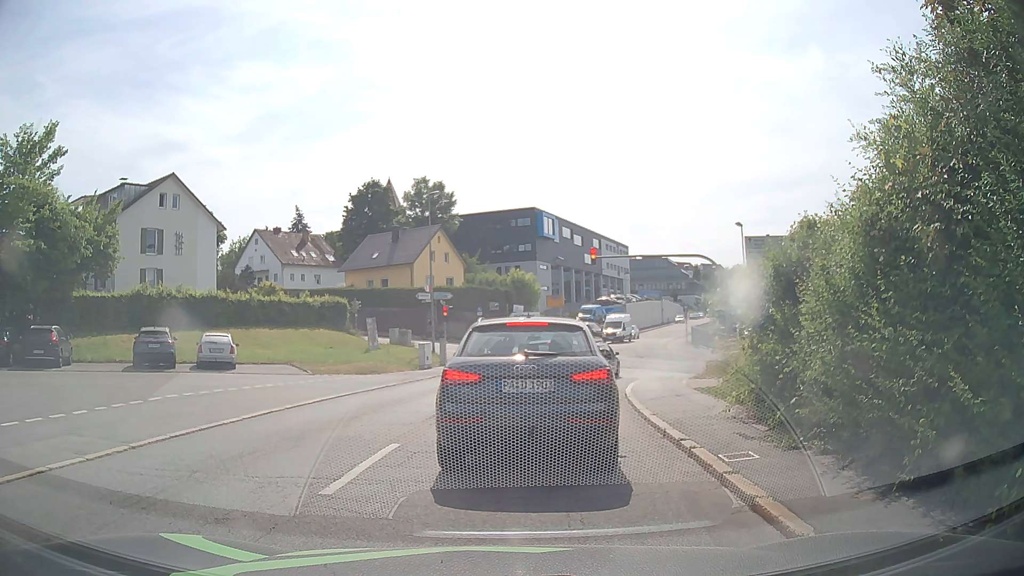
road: residential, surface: asphalt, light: Day
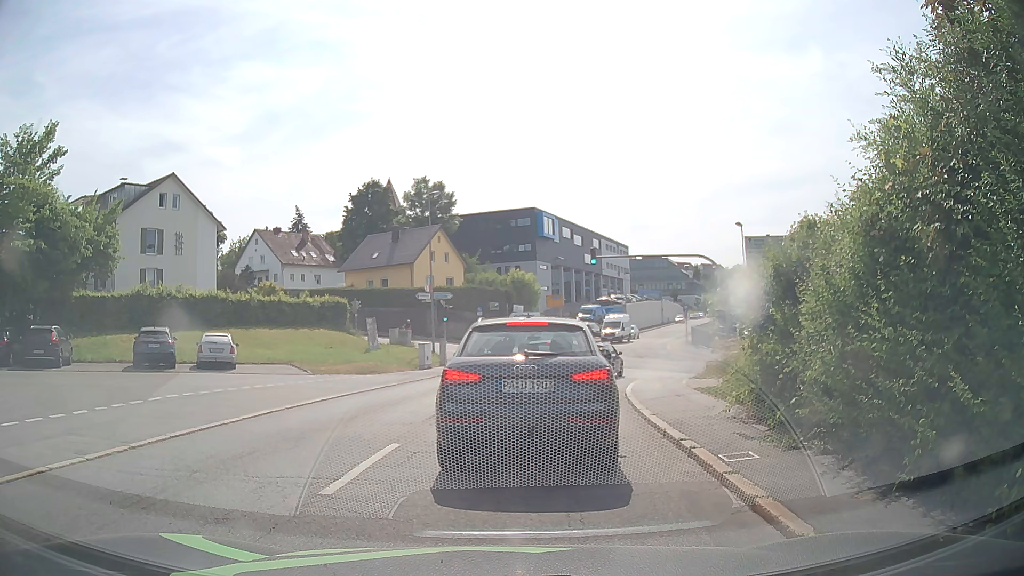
(0.0, 0.0) m; 0°
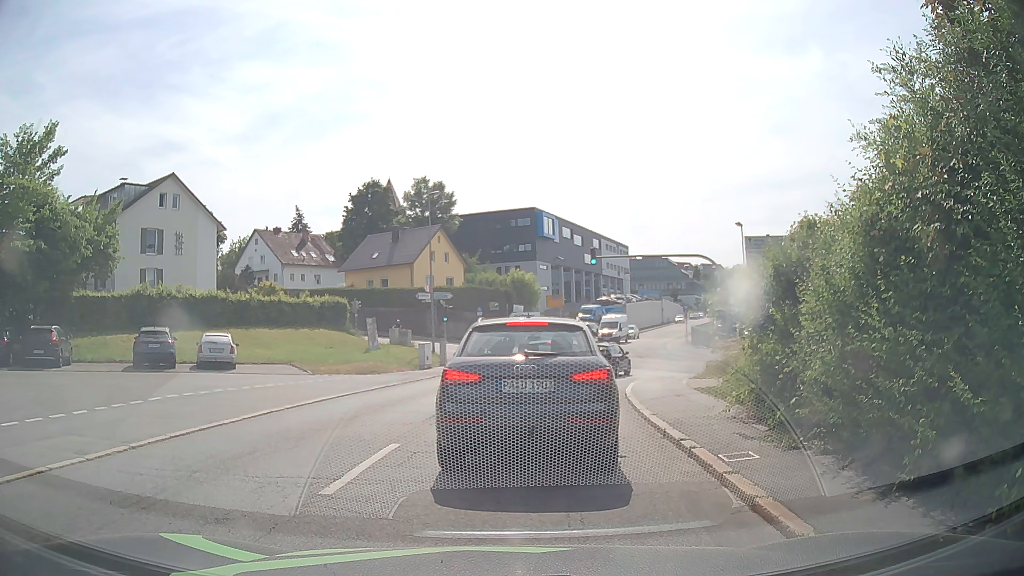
(0.0, 0.0) m; 0°
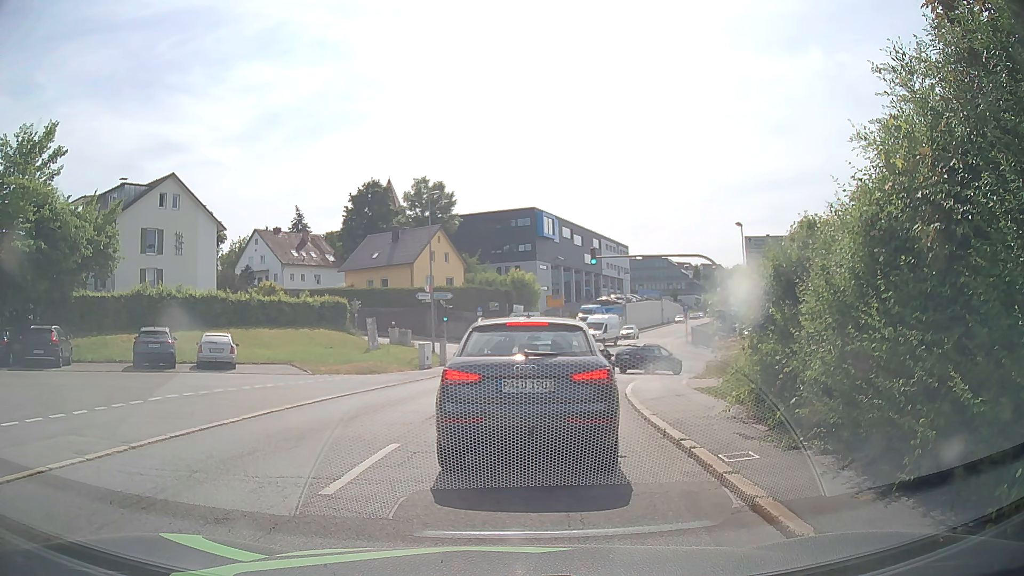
(0.0, 0.0) m; 0°
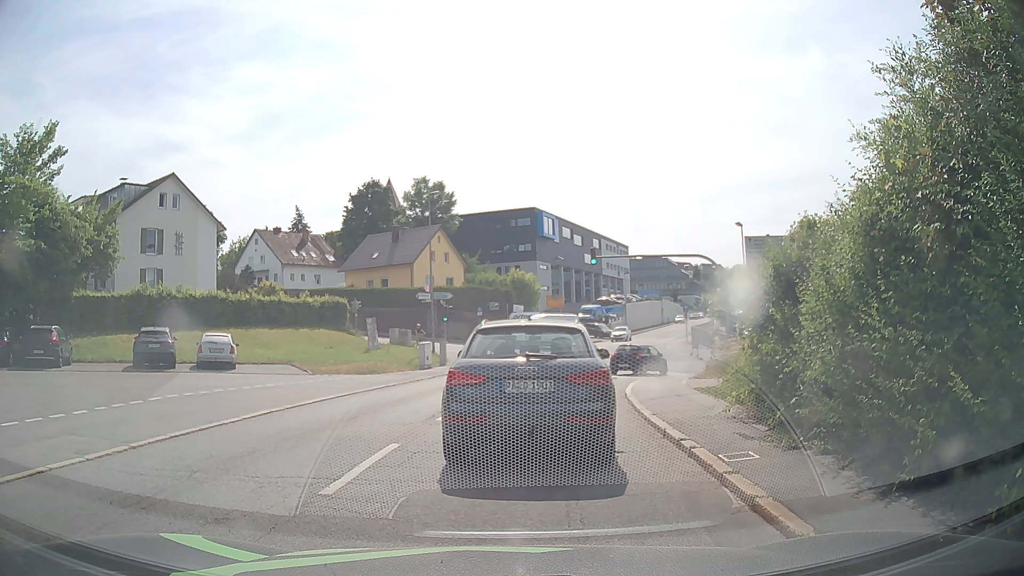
(0.0, 0.0) m; 0°
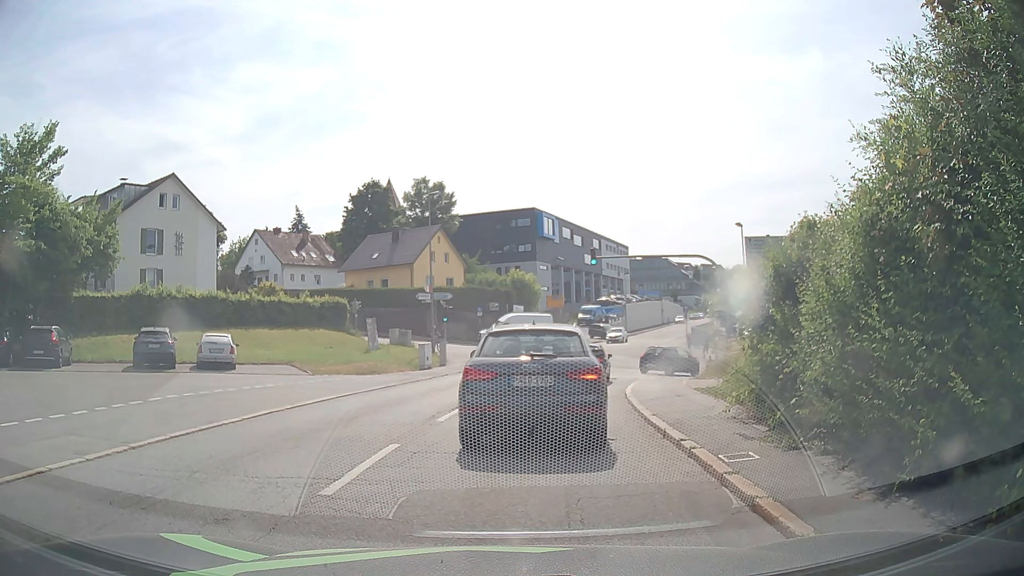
(0.0, 0.0) m; 0°
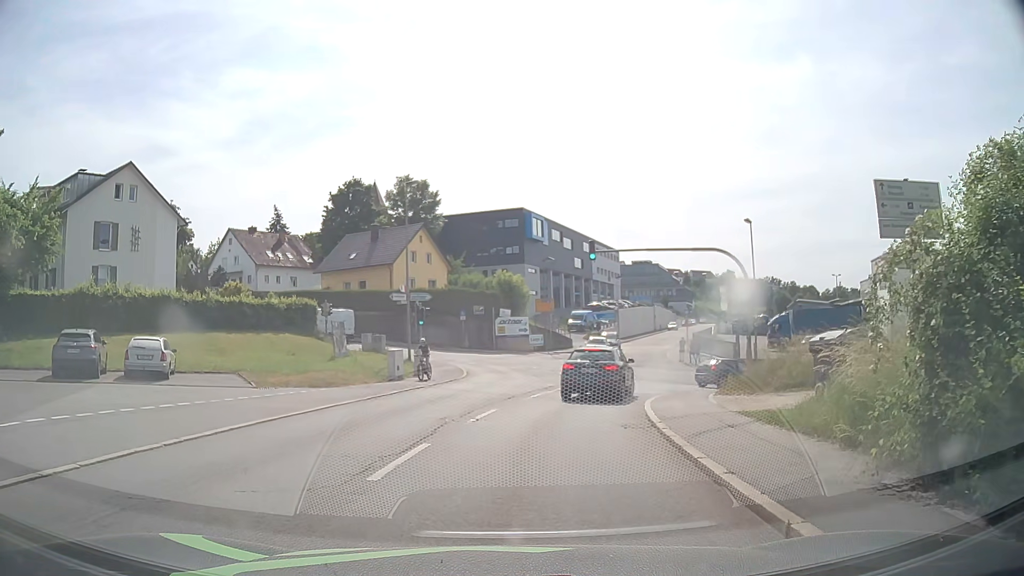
(+0.1, +5.1) m; +3°
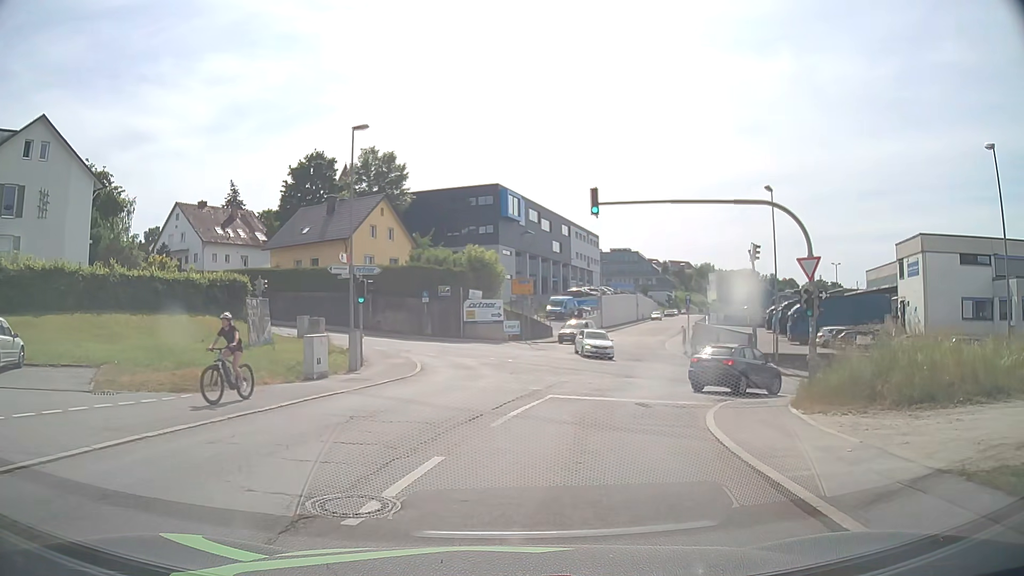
(0.0, +8.5) m; +1°
